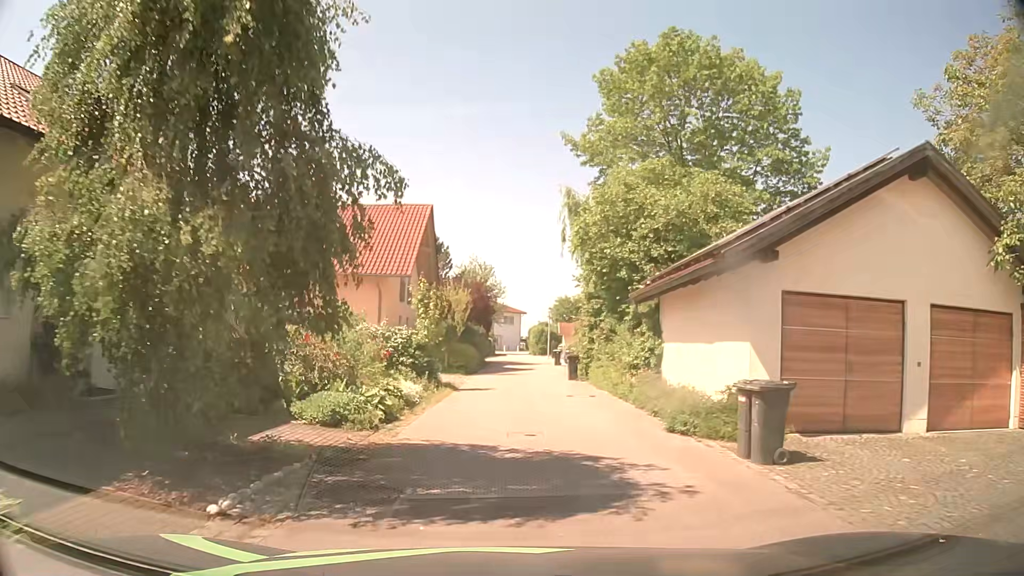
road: residential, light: Day
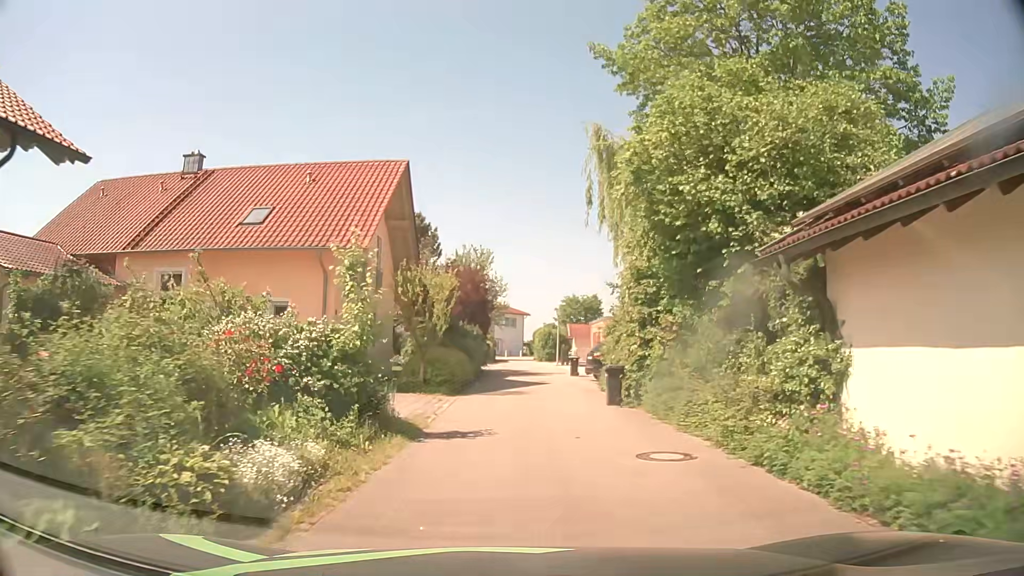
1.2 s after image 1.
(0.0, +8.9) m; 0°
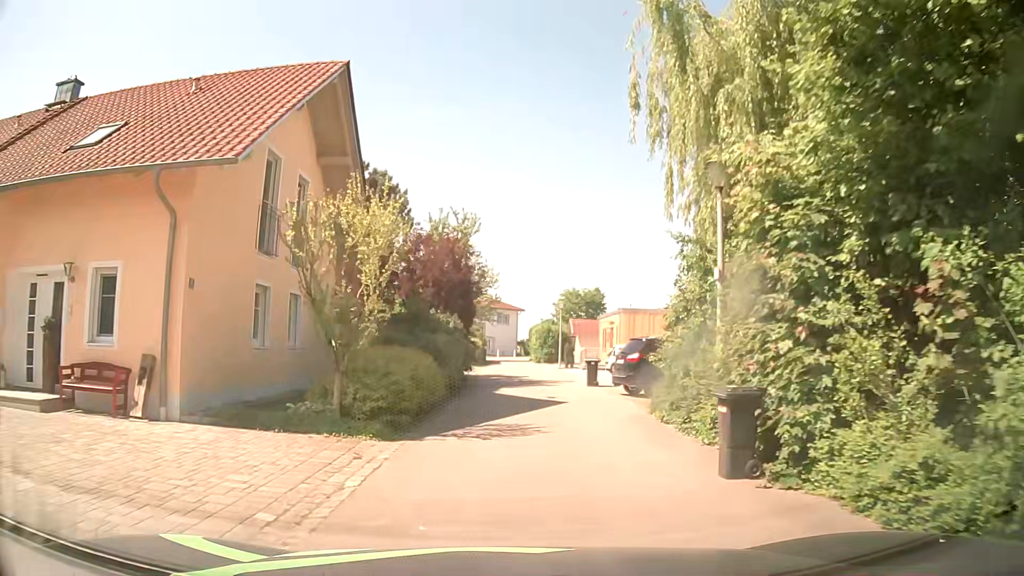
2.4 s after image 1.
(0.0, +9.0) m; +1°
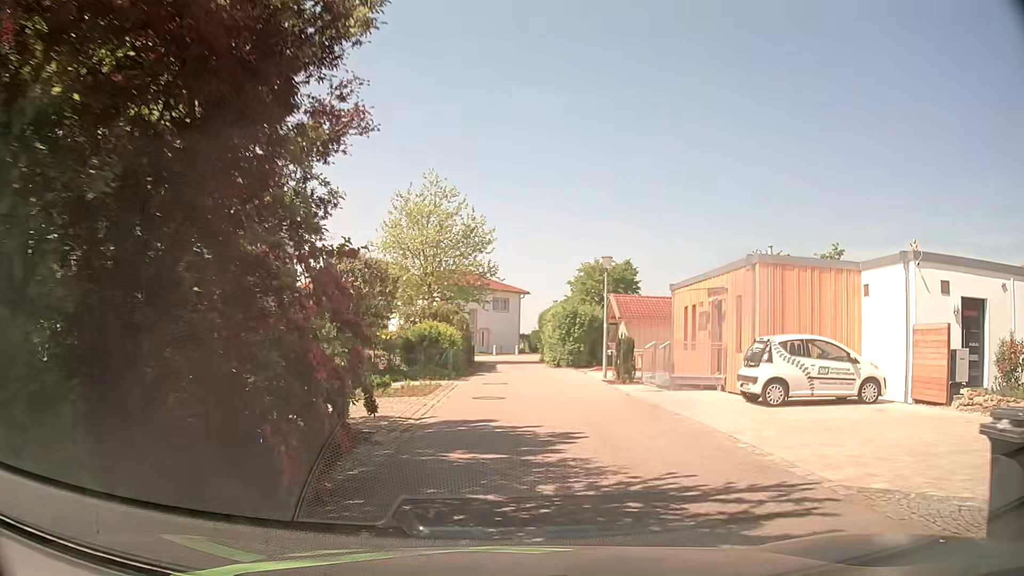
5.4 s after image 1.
(0.0, +20.2) m; -1°
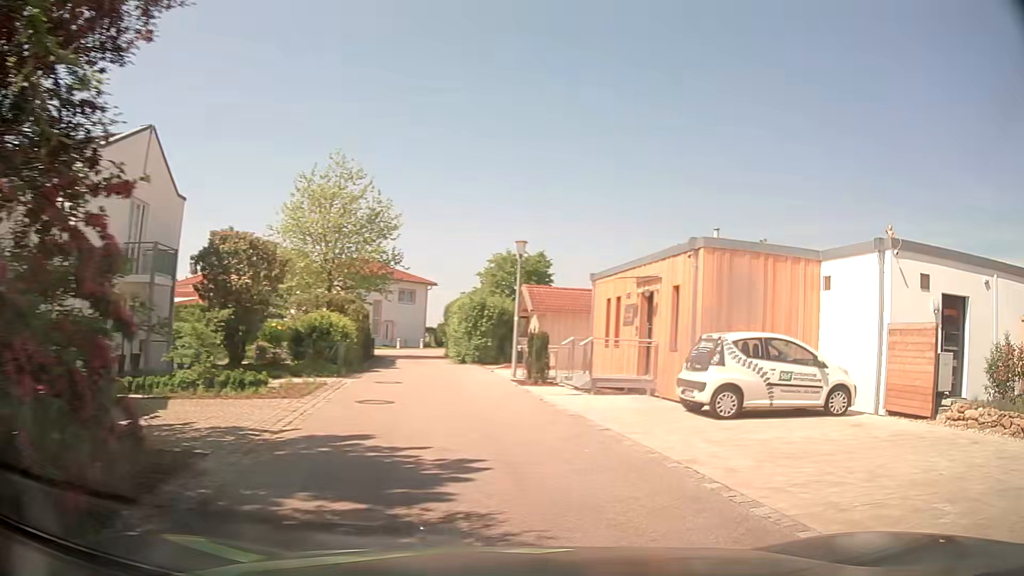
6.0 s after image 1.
(+0.1, +2.5) m; +7°
